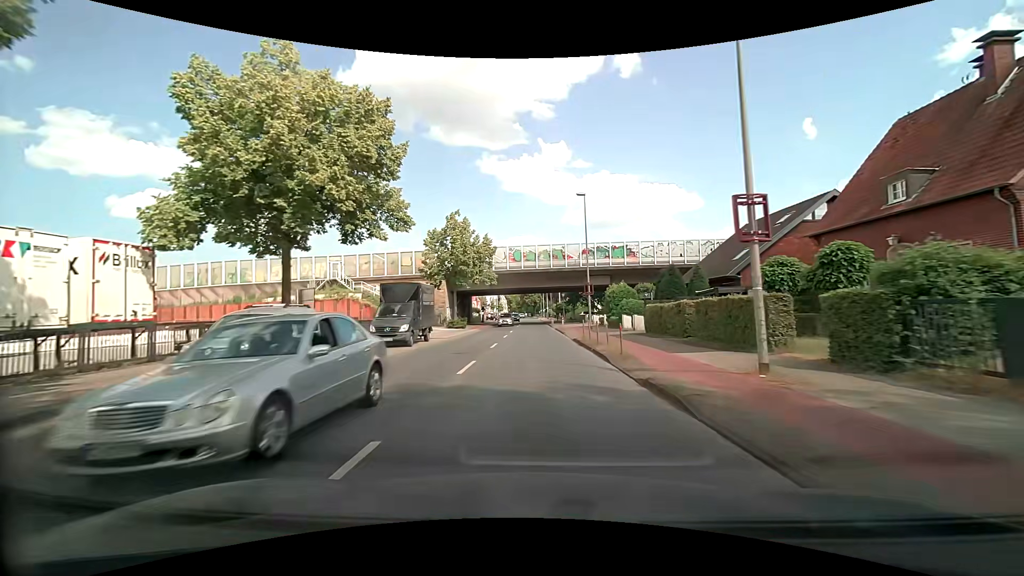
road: tertiary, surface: asphalt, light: Day
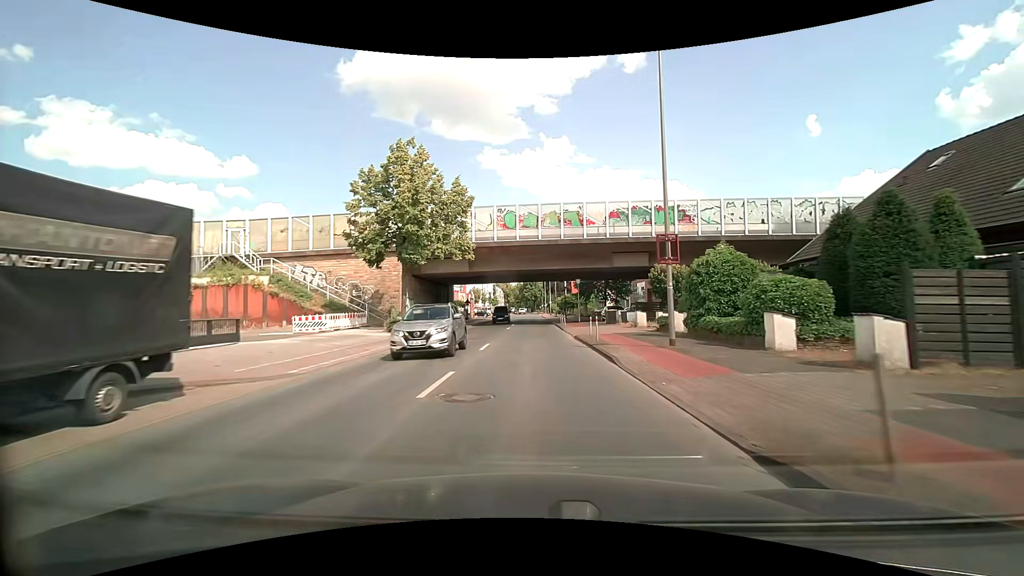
(-0.1, +21.7) m; 0°
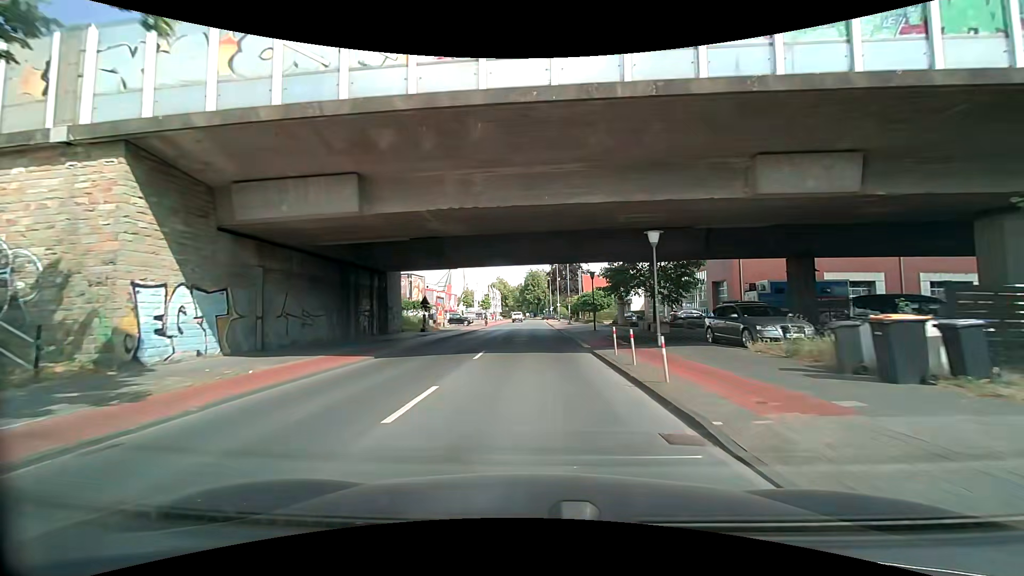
(-0.2, +28.5) m; -1°
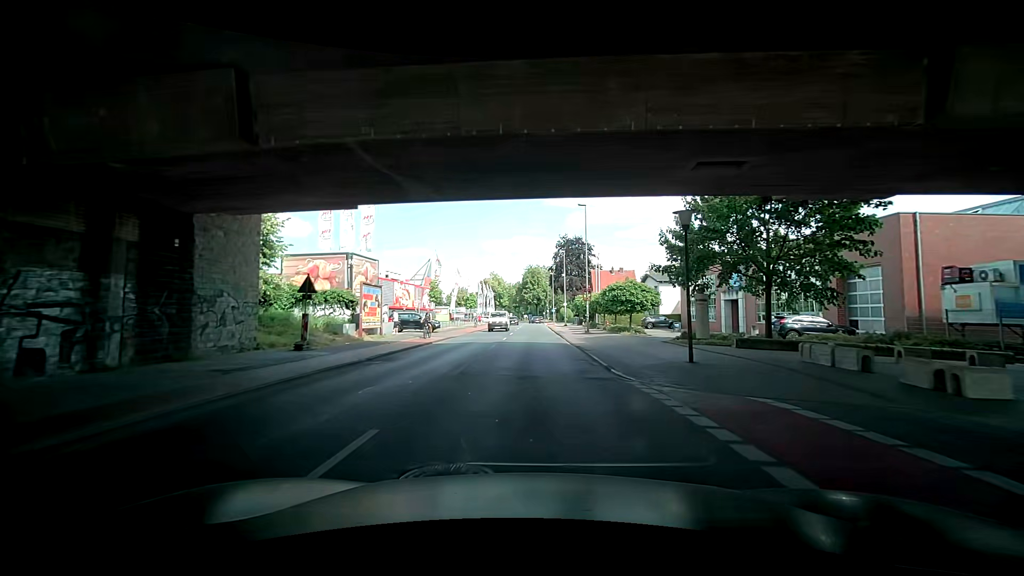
(-0.2, +21.5) m; -2°
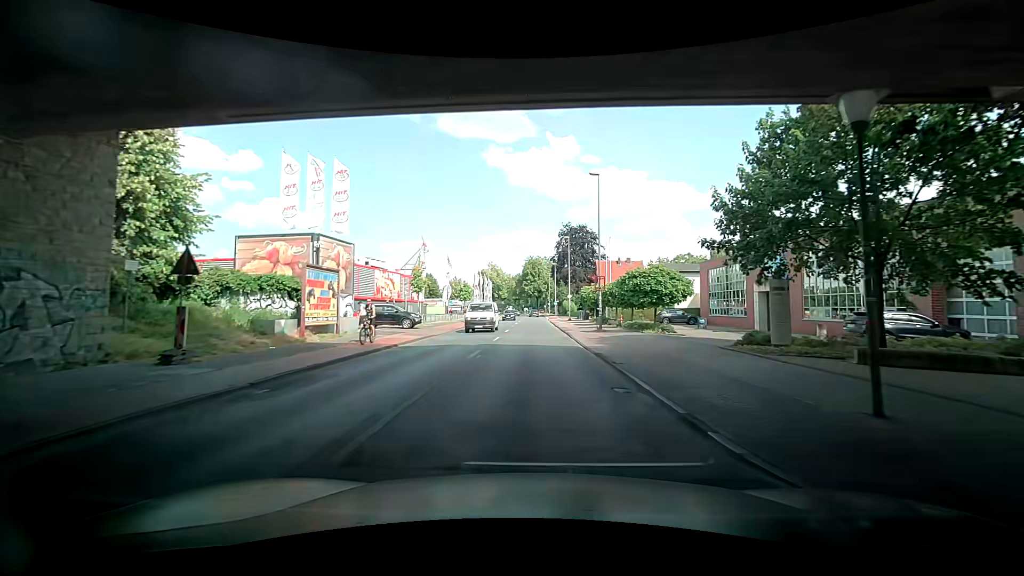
(+0.2, +7.1) m; +2°
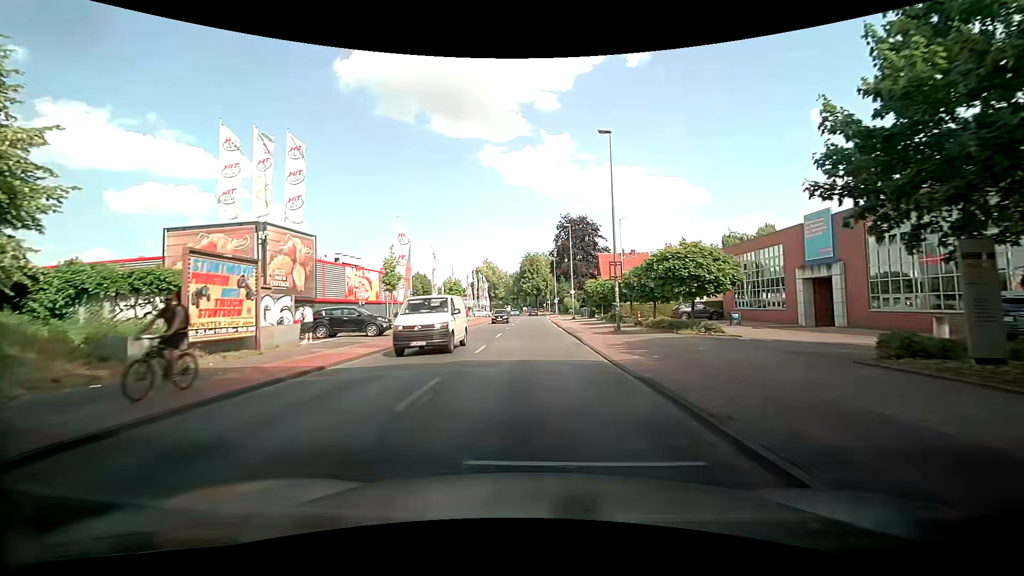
(-0.1, +7.0) m; -2°
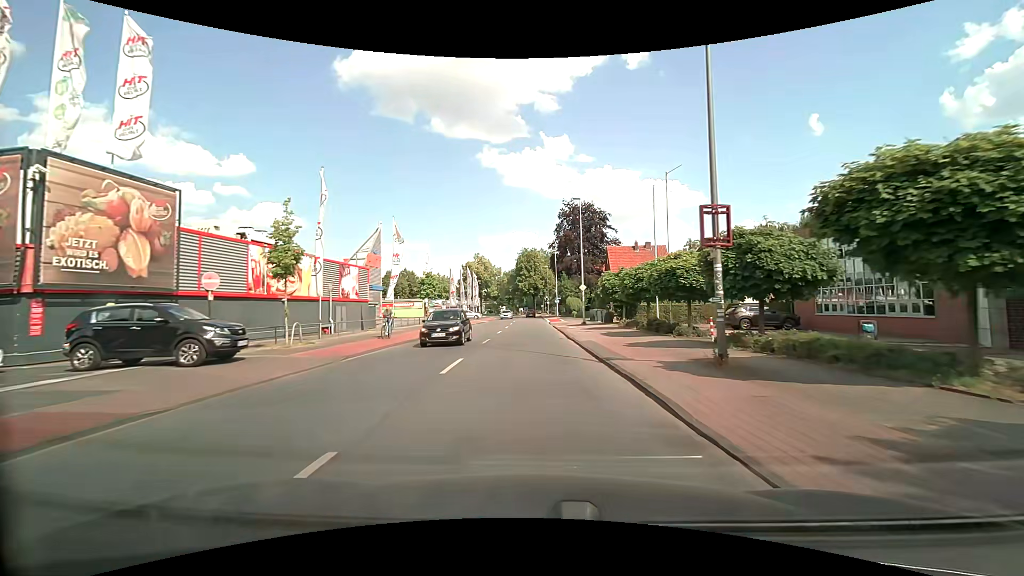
(+0.3, +13.9) m; +2°
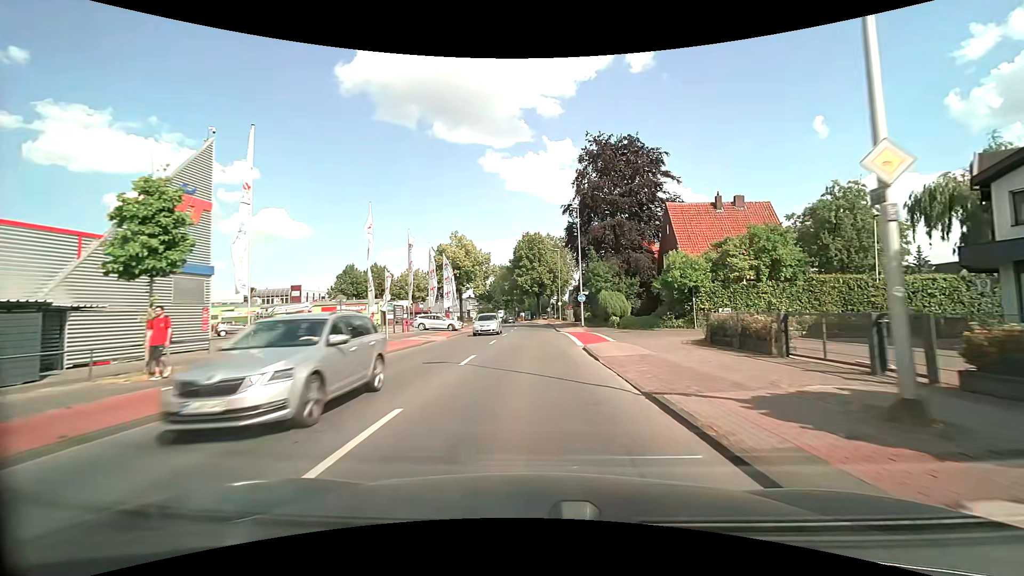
(-0.1, +33.7) m; -1°
(0, +10) (0, +20) (0, +30) (0, +40) (+1, +50) (+1, +60) (0, +70) (-2, +80) (-5, +89) (-9, +98) m
